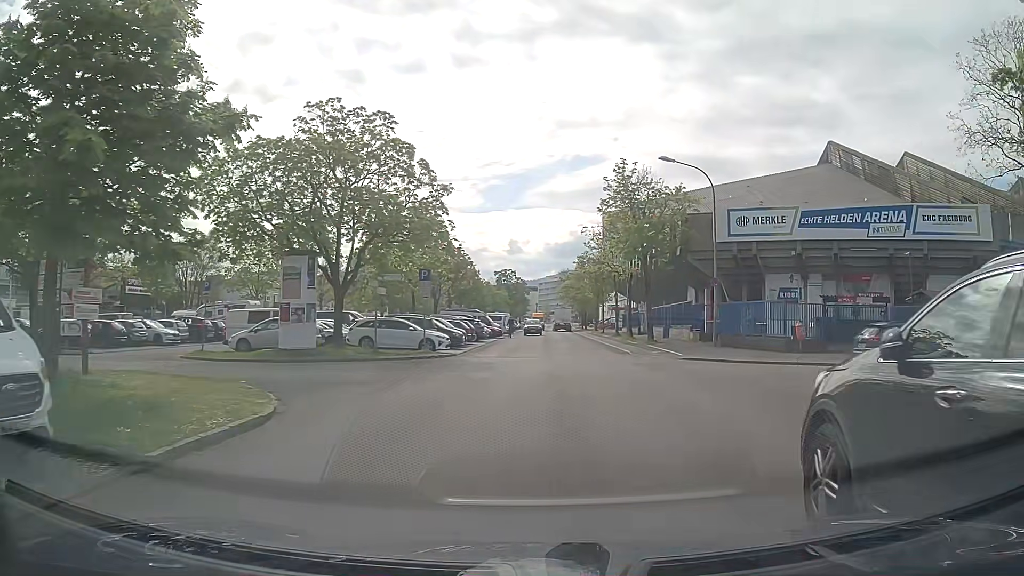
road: residential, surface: asphalt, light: Day
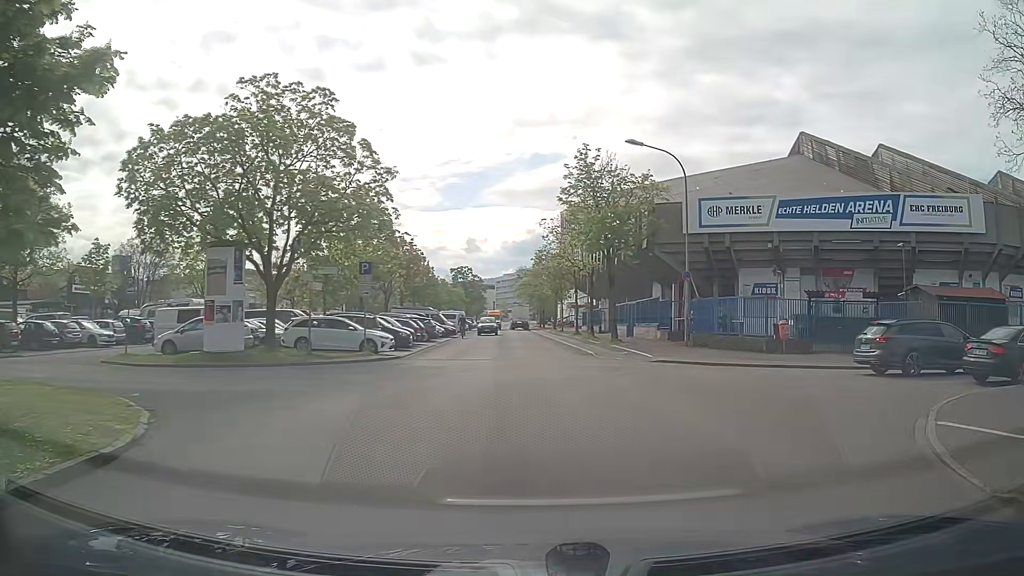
(+0.2, +2.9) m; +5°
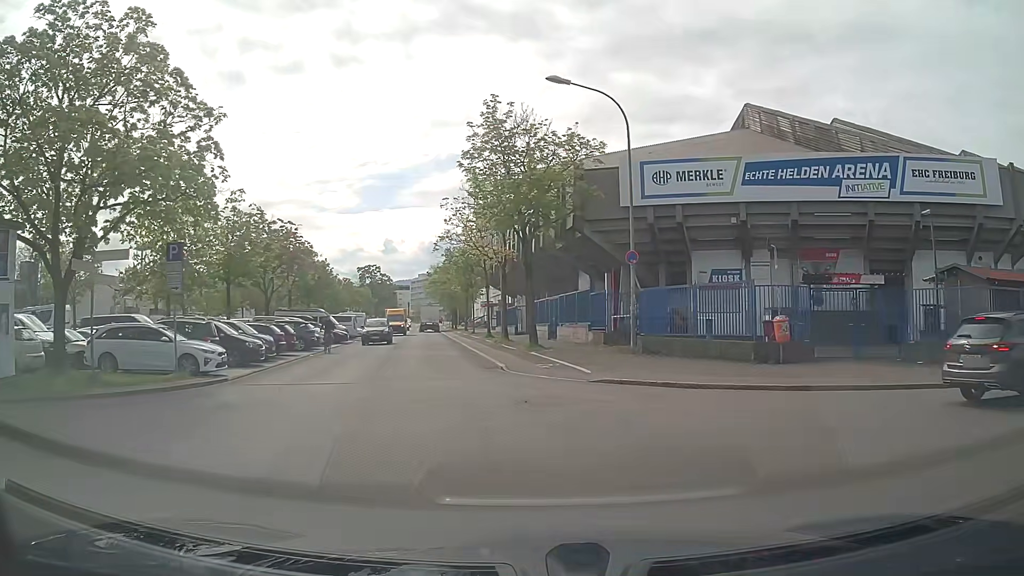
(+0.8, +8.1) m; +7°
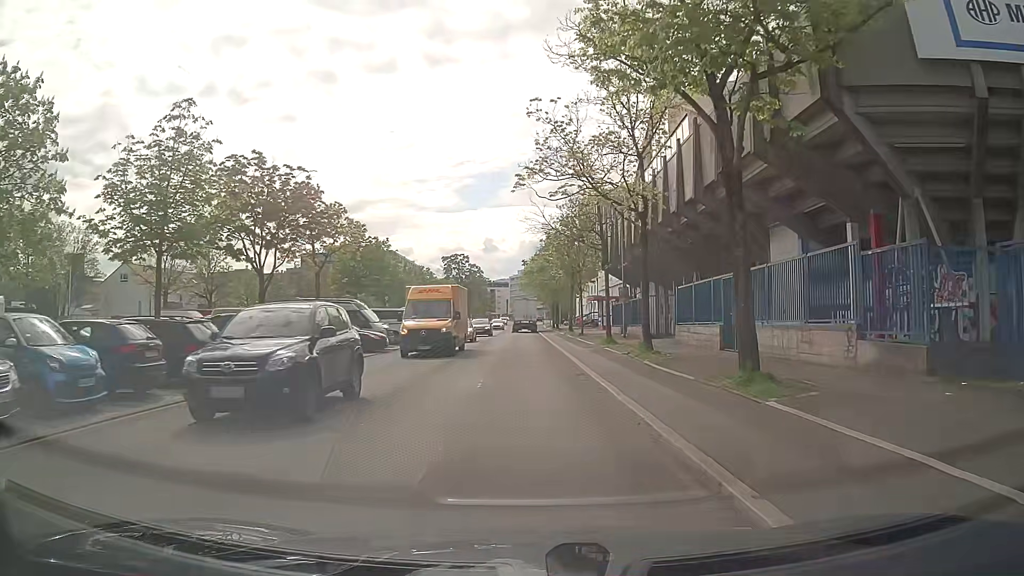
(-1.7, +17.3) m; -9°
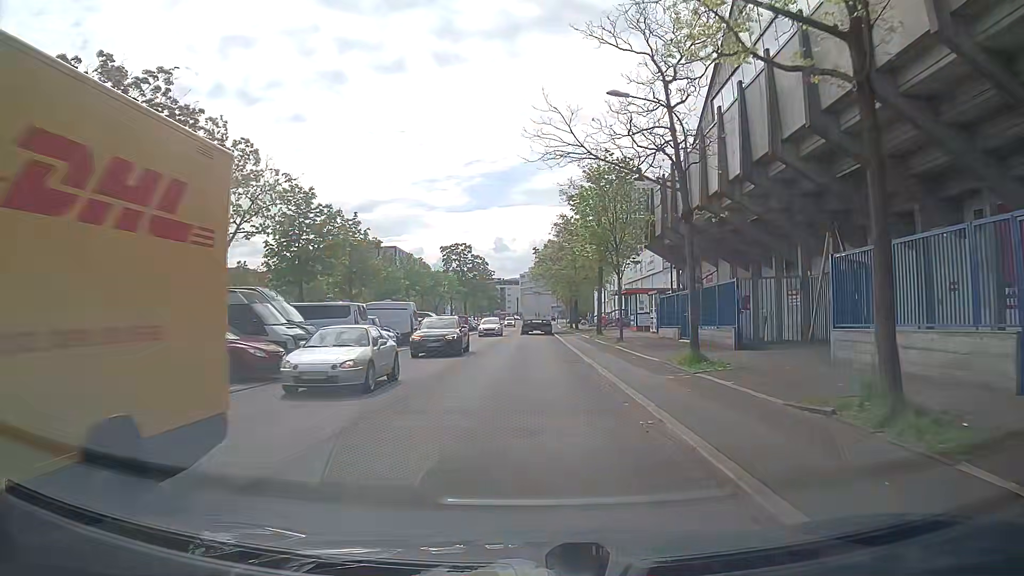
(-0.2, +14.3) m; -1°
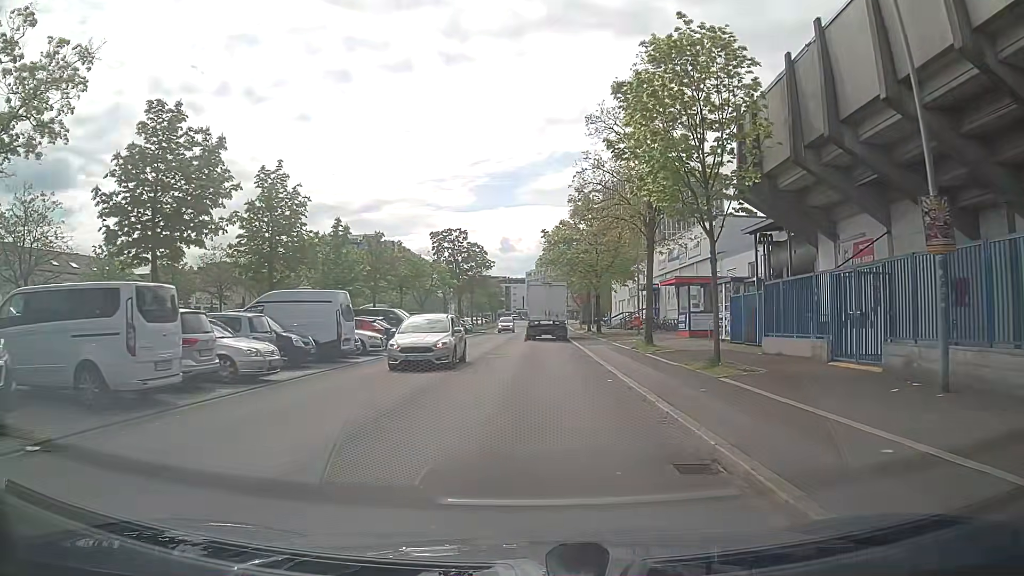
(-0.1, +14.9) m; -1°
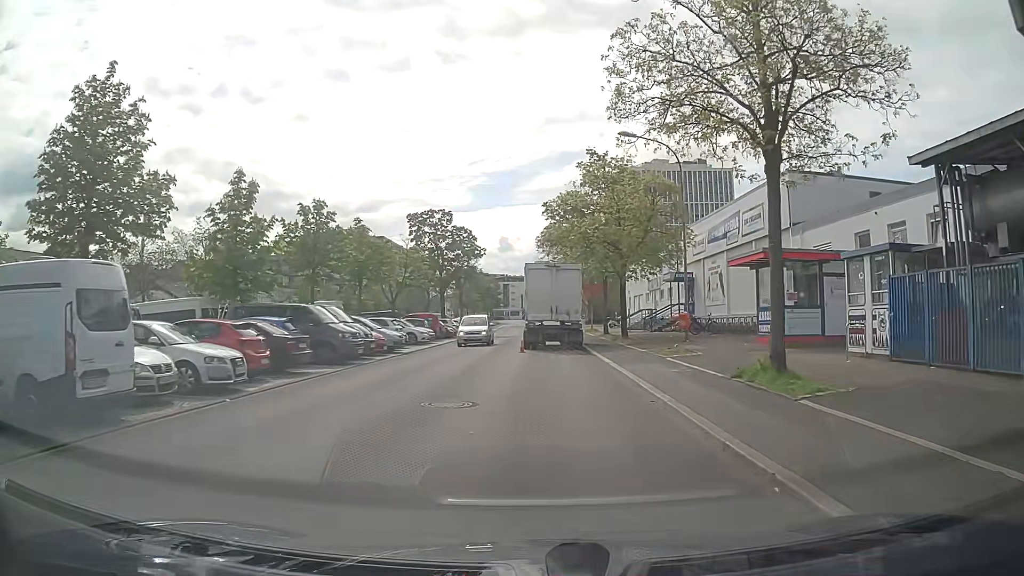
(0.0, +13.3) m; 0°
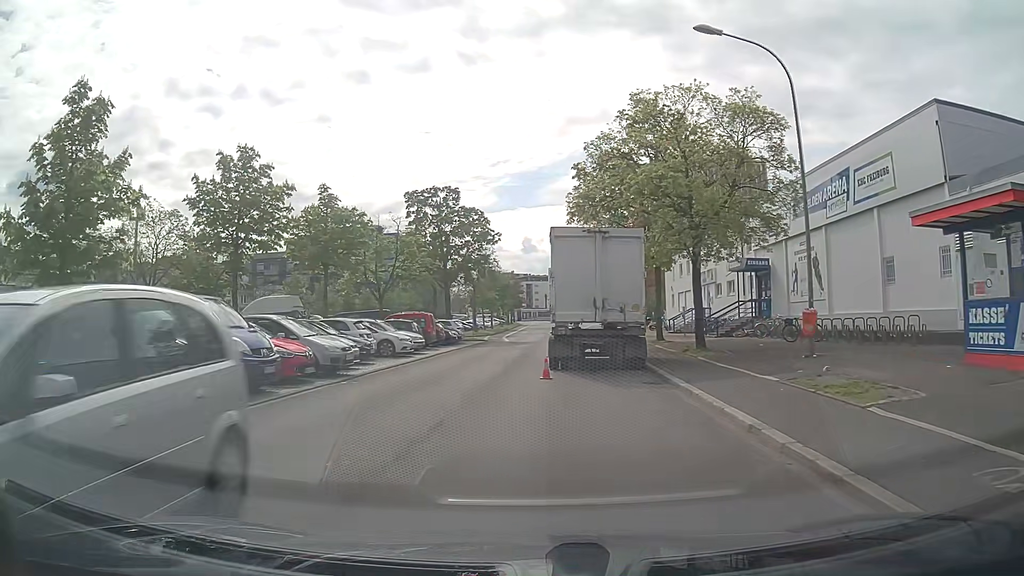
(0.0, +11.5) m; -2°
(-1, +10) (-2, +20) (-1, +30) (0, +40) (+1, +50) (+3, +60) (+3, +70) (+4, +80) (+5, +90) (+7, +99) m
